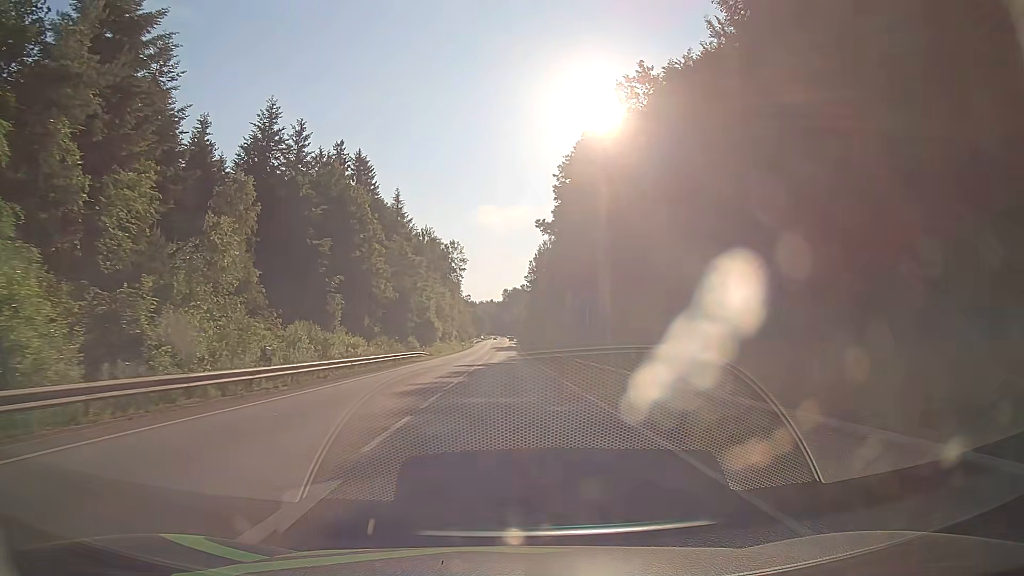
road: secondary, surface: asphalt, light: Day
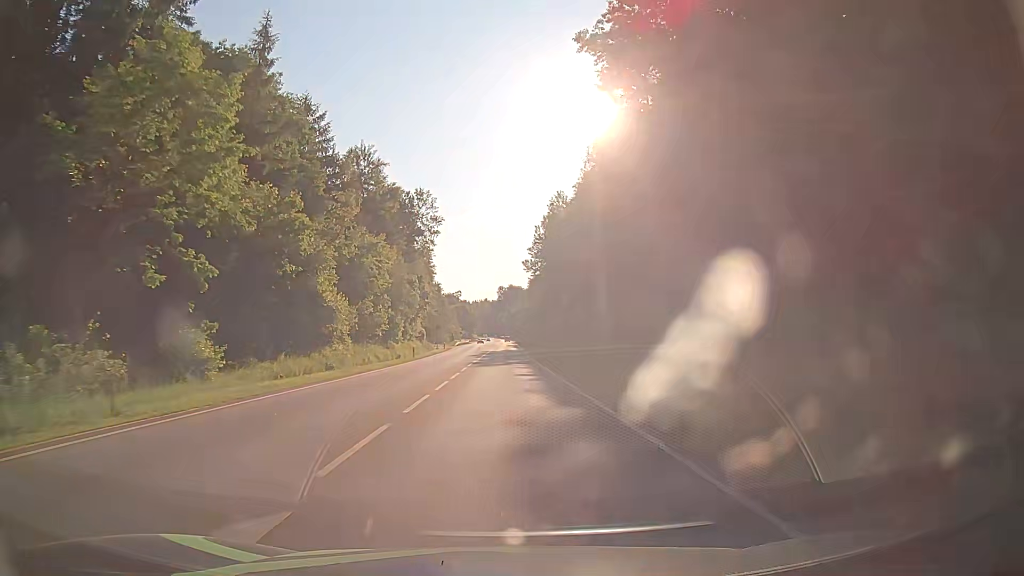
(+0.1, +55.6) m; 0°
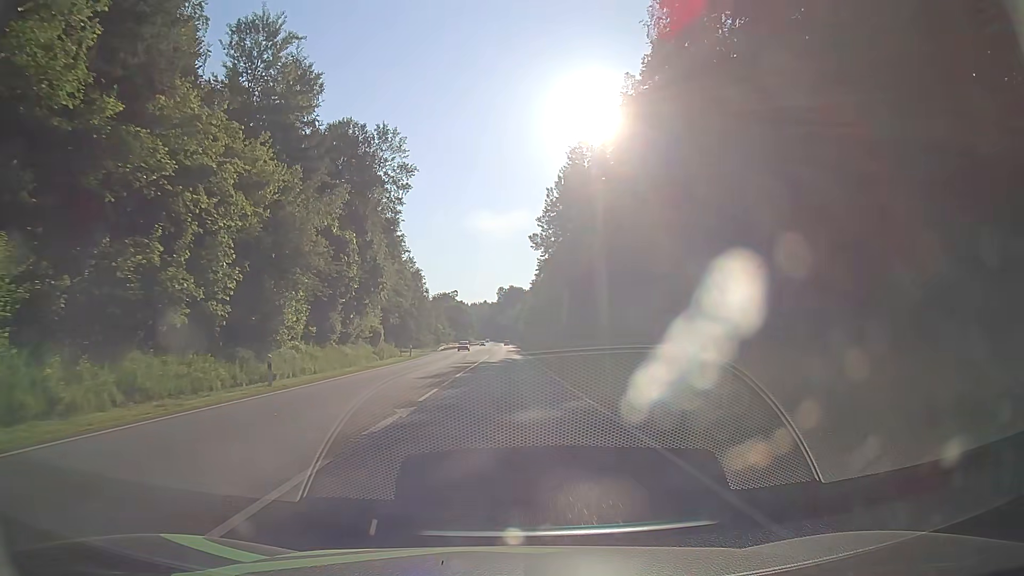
(0.0, +33.2) m; 0°
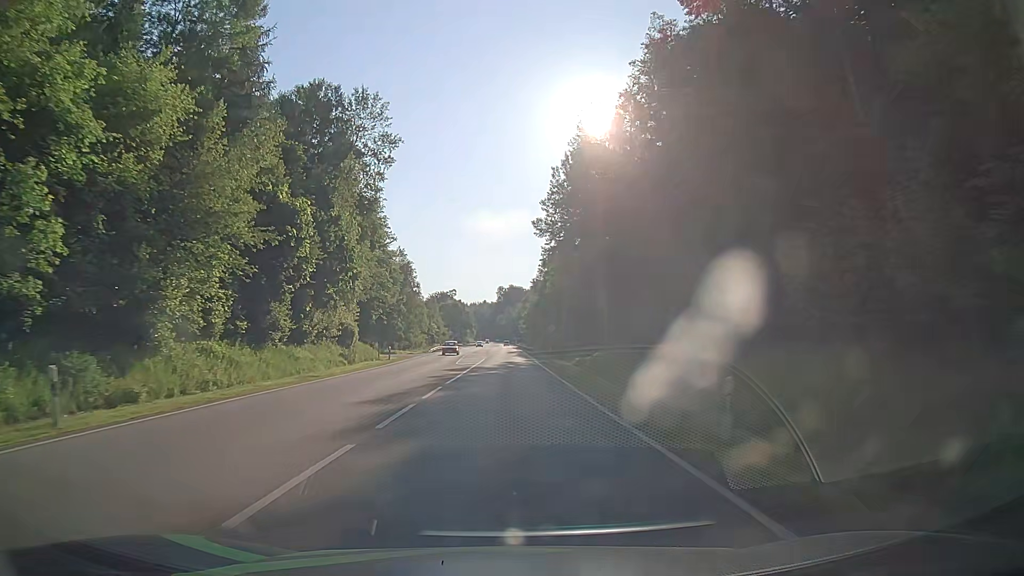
(0.0, +11.1) m; -1°
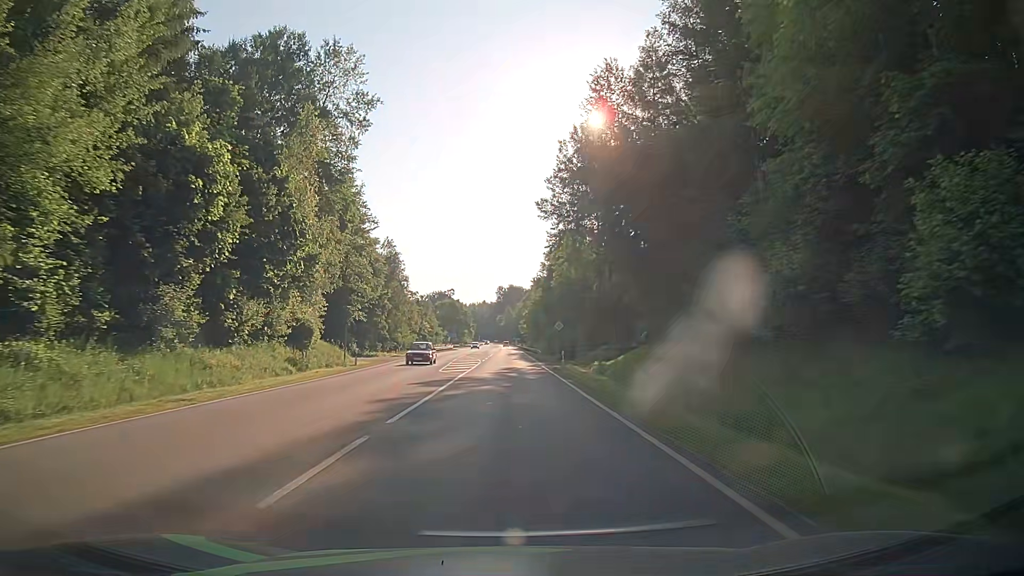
(+0.1, +11.1) m; 0°
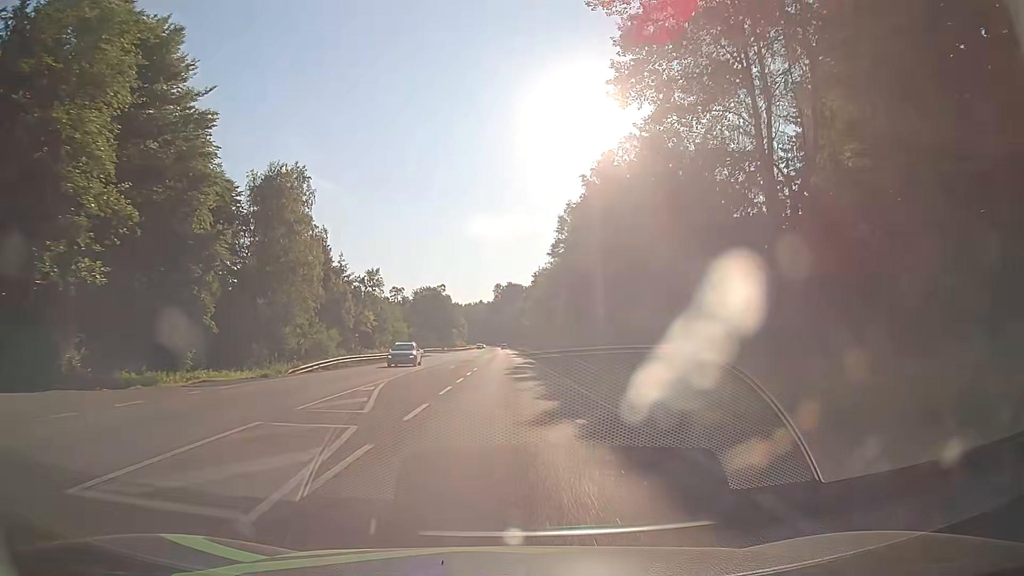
(+0.1, +44.4) m; 0°
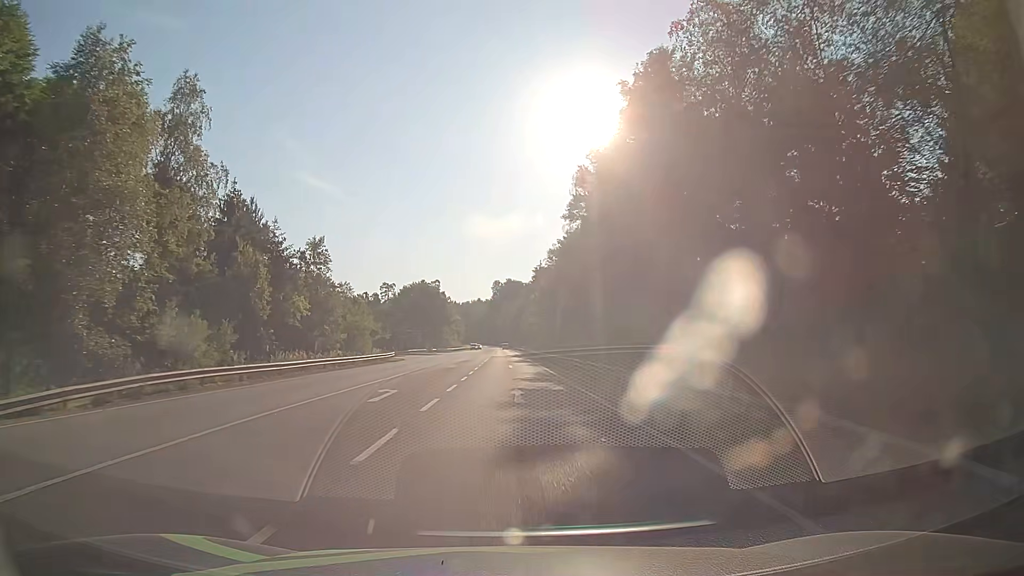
(+0.1, +22.1) m; 0°
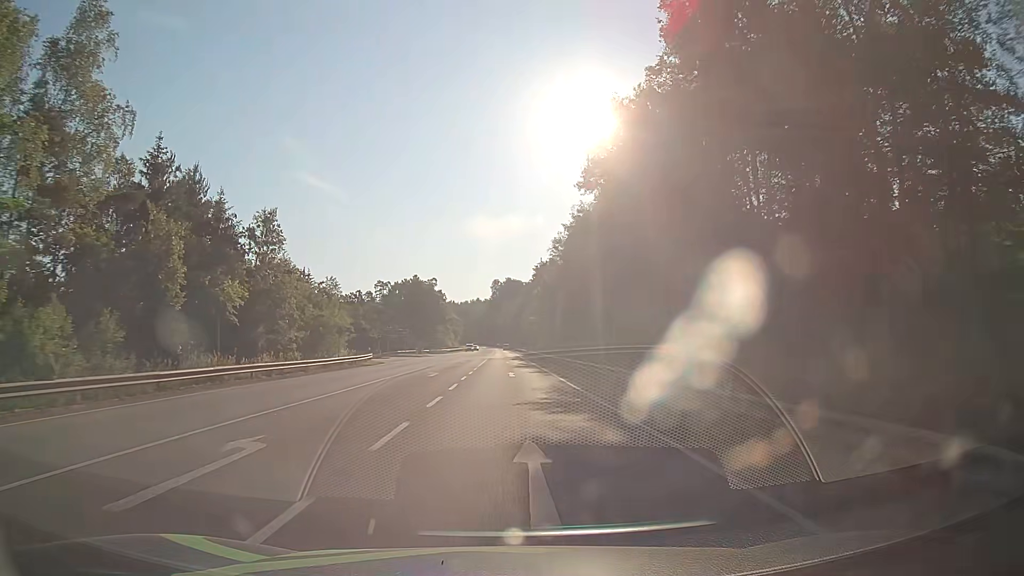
(0.0, +11.1) m; 0°
(0, +10) (0, +20) (0, +30) (0, +40) (0, +50) (0, +60) (0, +70) (0, +80) (0, +90) (-1, +100) m
